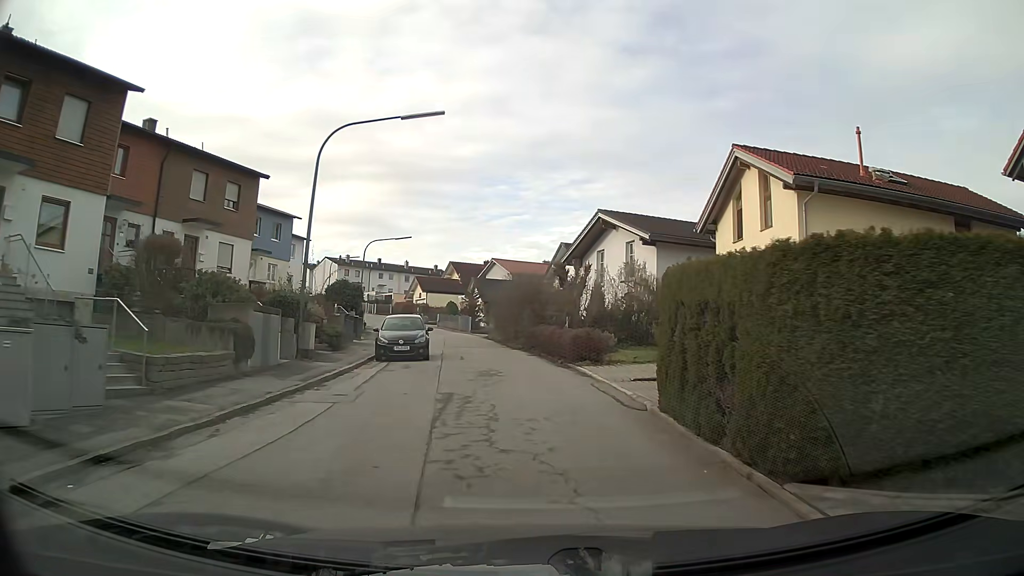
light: Day
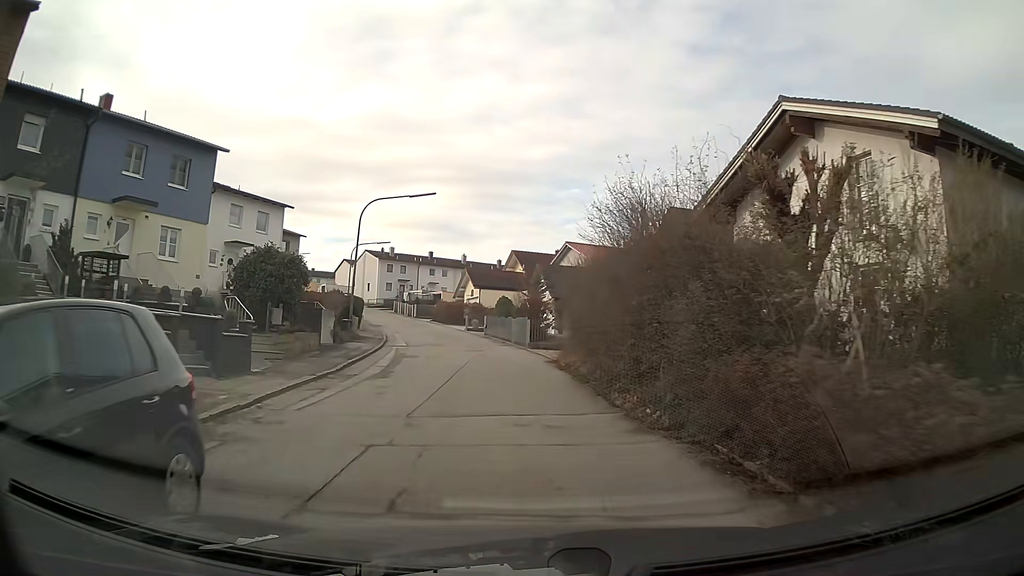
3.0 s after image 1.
(-1.1, +21.0) m; -7°
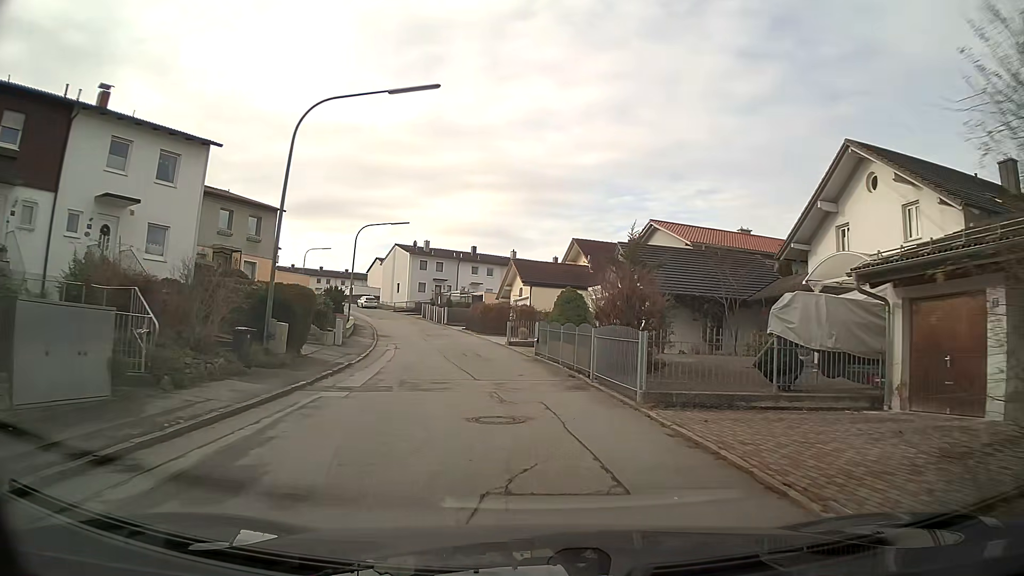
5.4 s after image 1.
(-0.8, +17.3) m; -4°
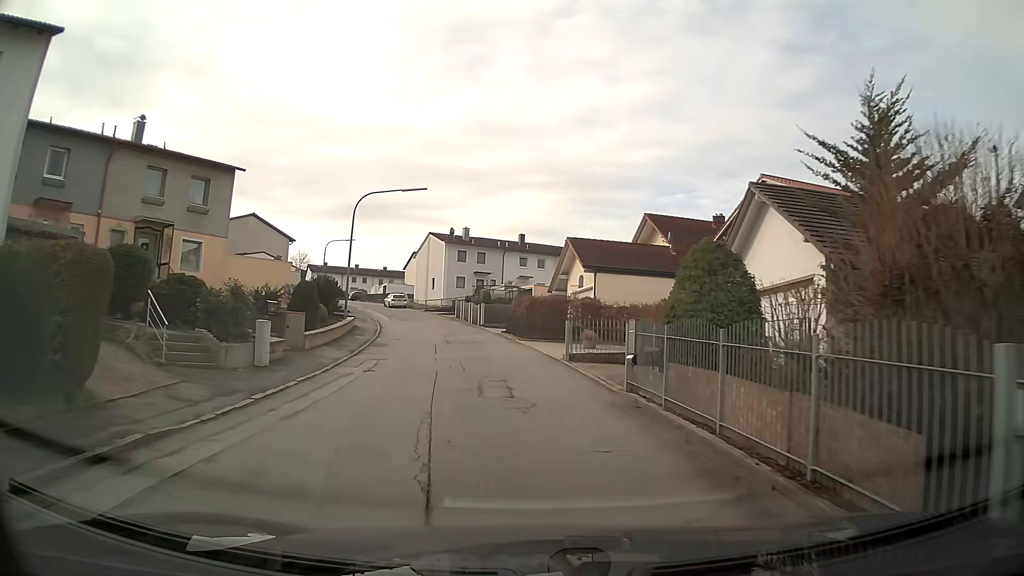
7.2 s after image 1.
(-0.5, +13.1) m; -5°
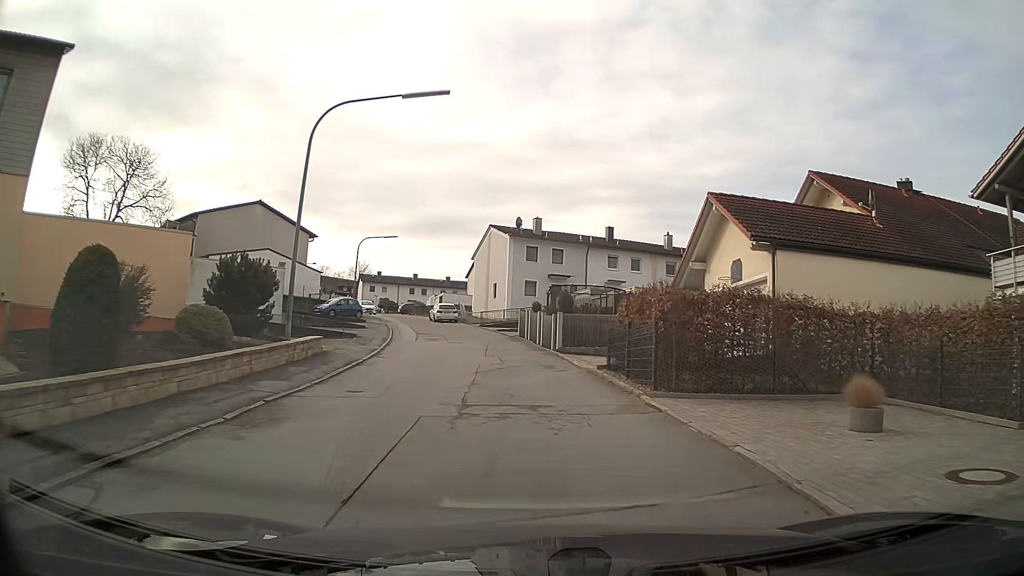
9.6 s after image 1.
(-1.0, +17.4) m; -6°
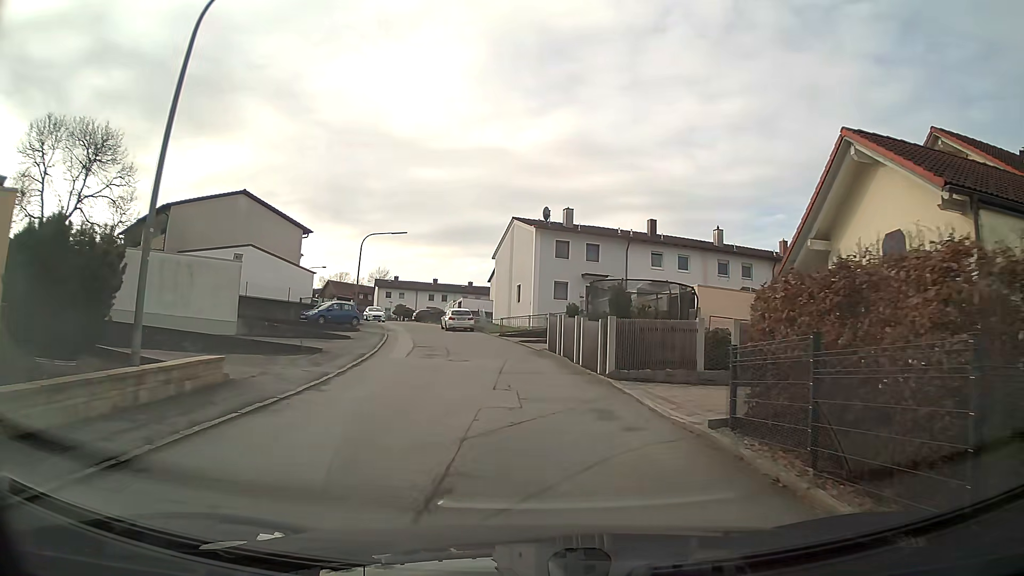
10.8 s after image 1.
(-0.2, +8.5) m; -3°
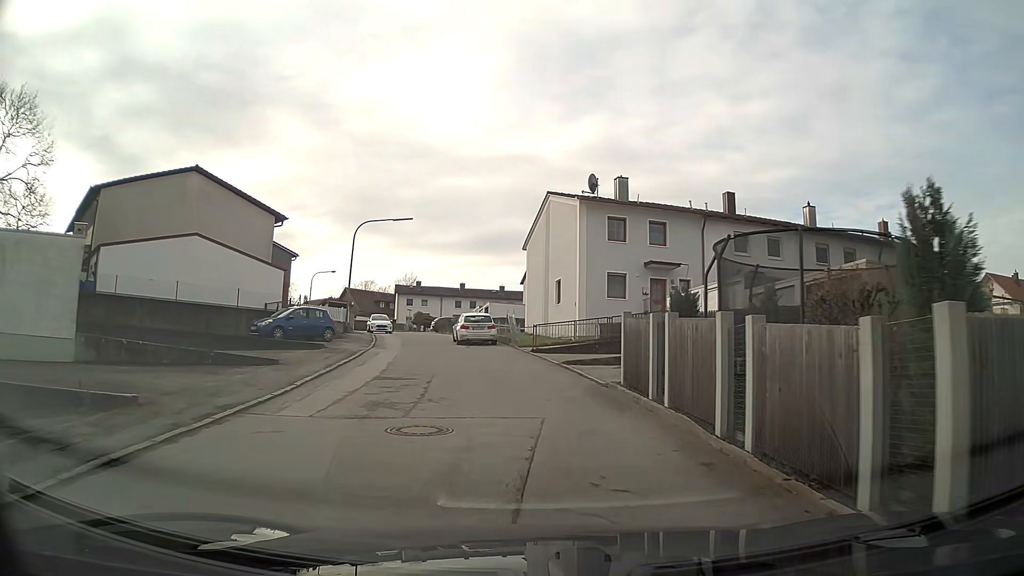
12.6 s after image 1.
(-0.2, +12.4) m; -3°
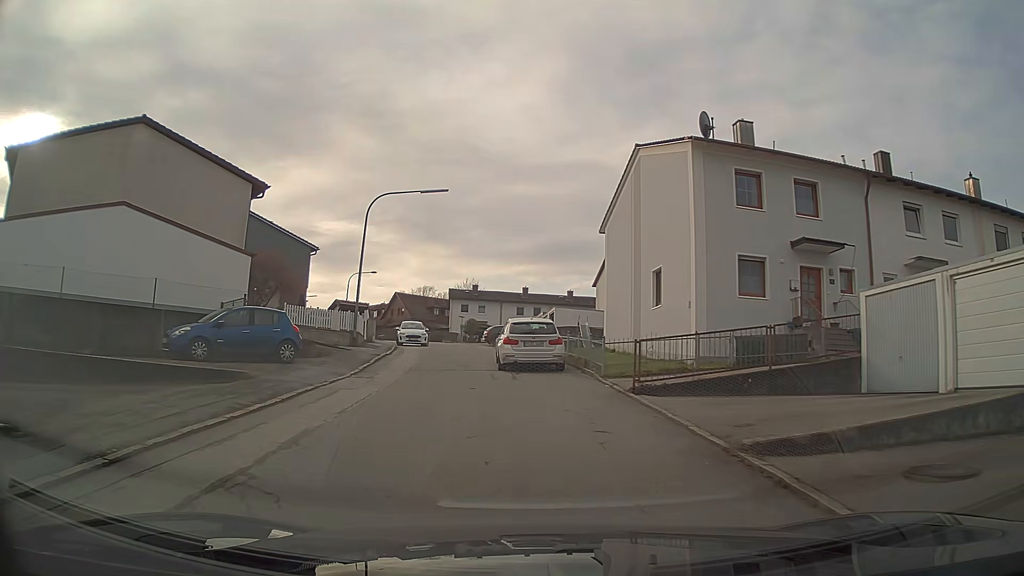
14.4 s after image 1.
(-0.6, +12.0) m; -8°
